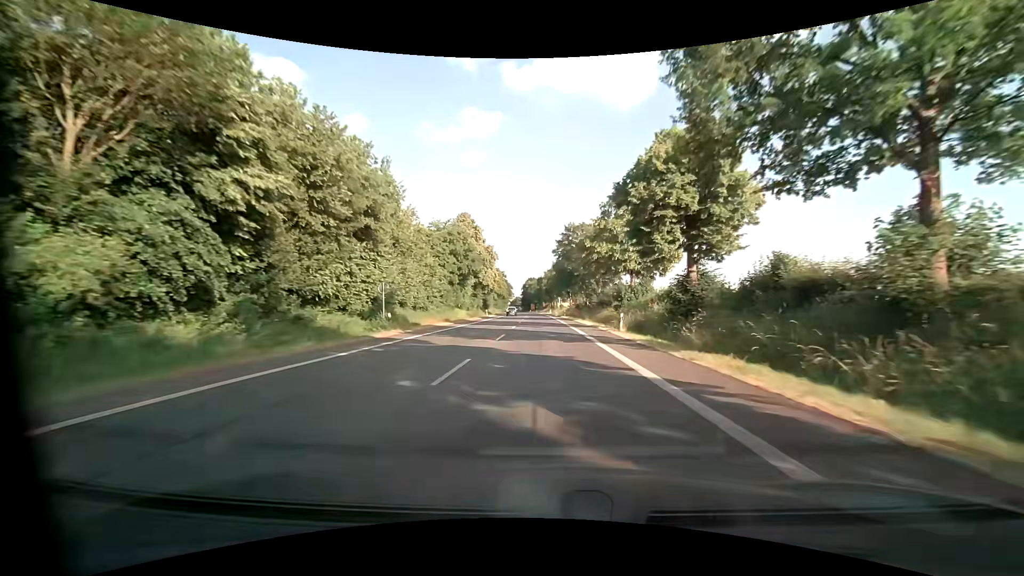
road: primary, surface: asphalt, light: Day
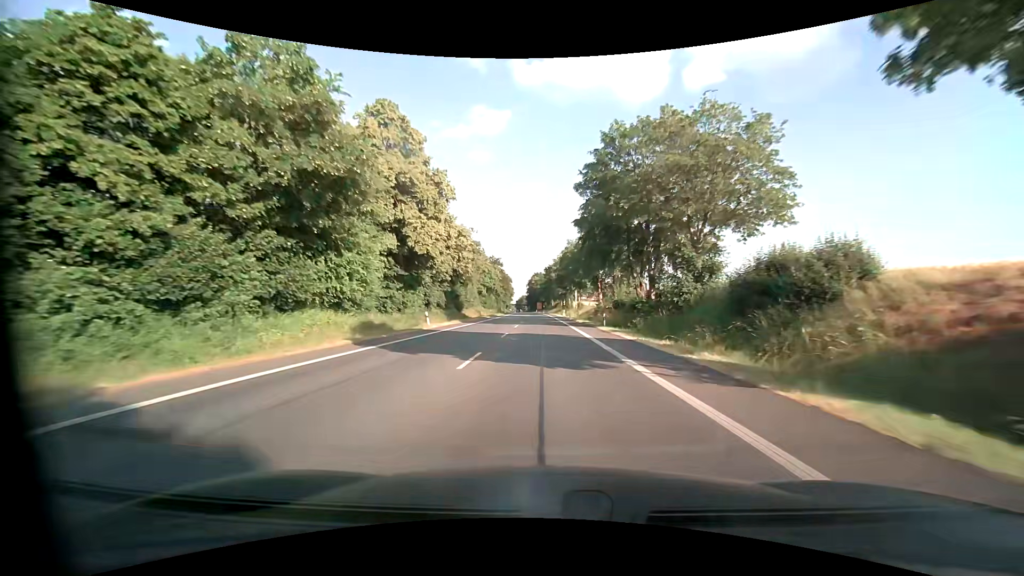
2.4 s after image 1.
(-0.6, +45.1) m; -1°
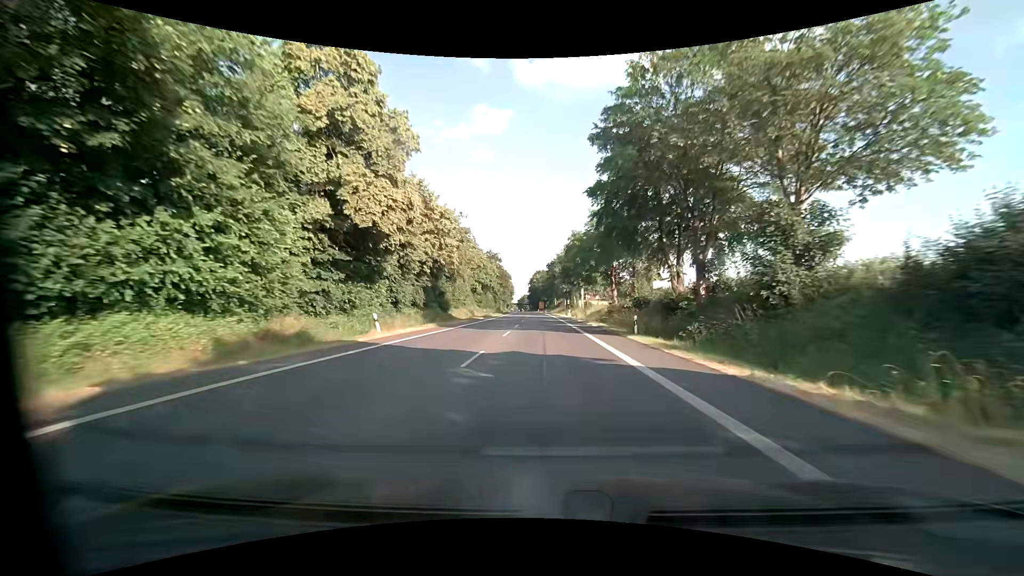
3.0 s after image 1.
(-0.1, +11.3) m; 0°
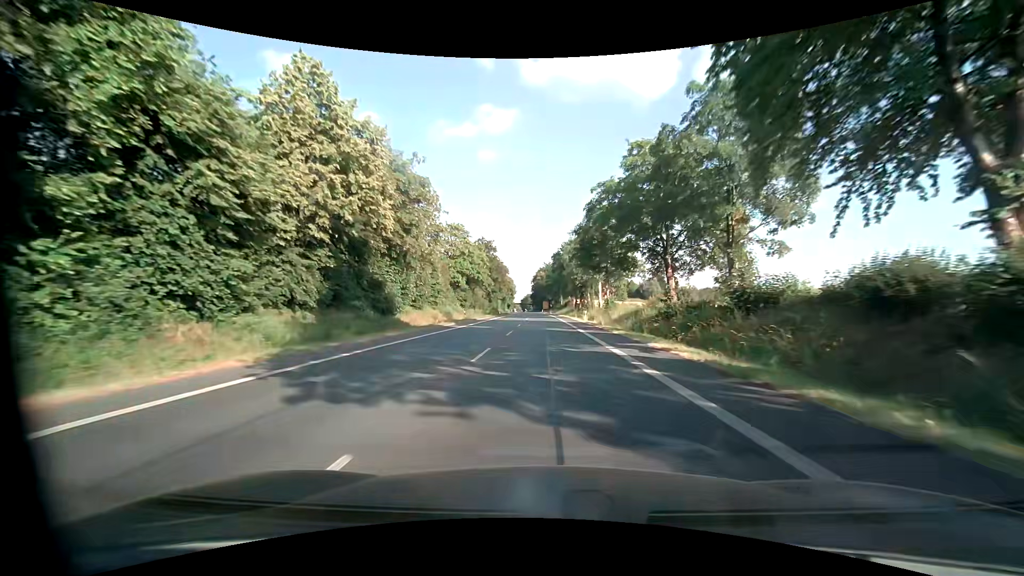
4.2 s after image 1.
(0.0, +22.6) m; -1°
(0, +10) (0, +20) (0, +30) (0, +40) (0, +50) (0, +60) (0, +70) (0, +80) (-1, +90) (-1, +100) m
